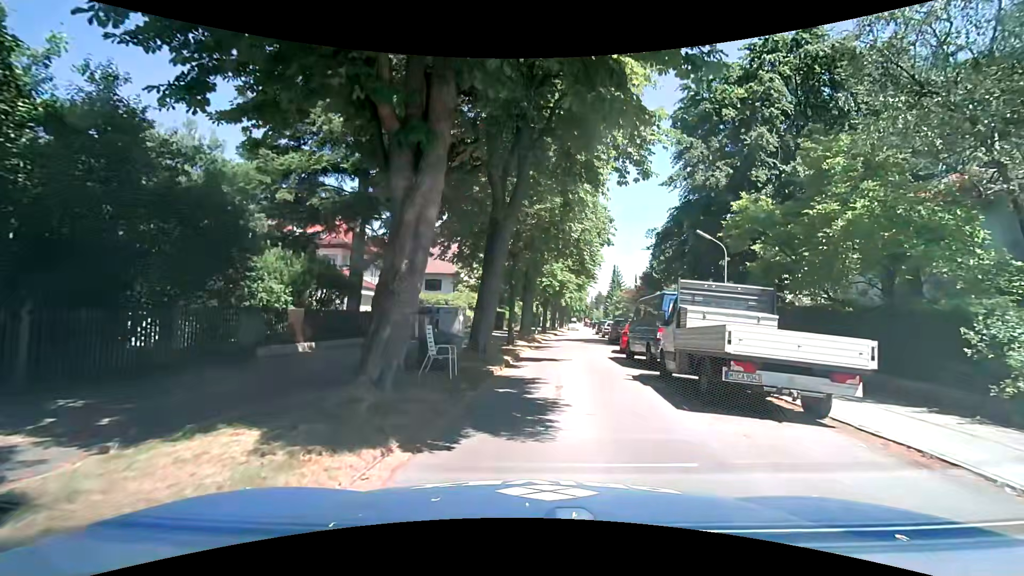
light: Day
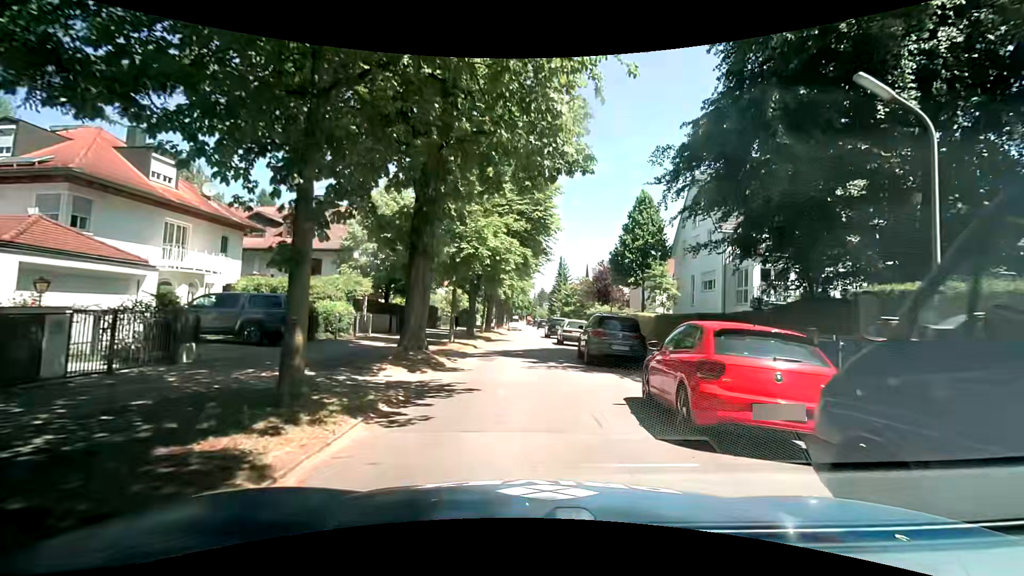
(+1.2, +16.3) m; +6°
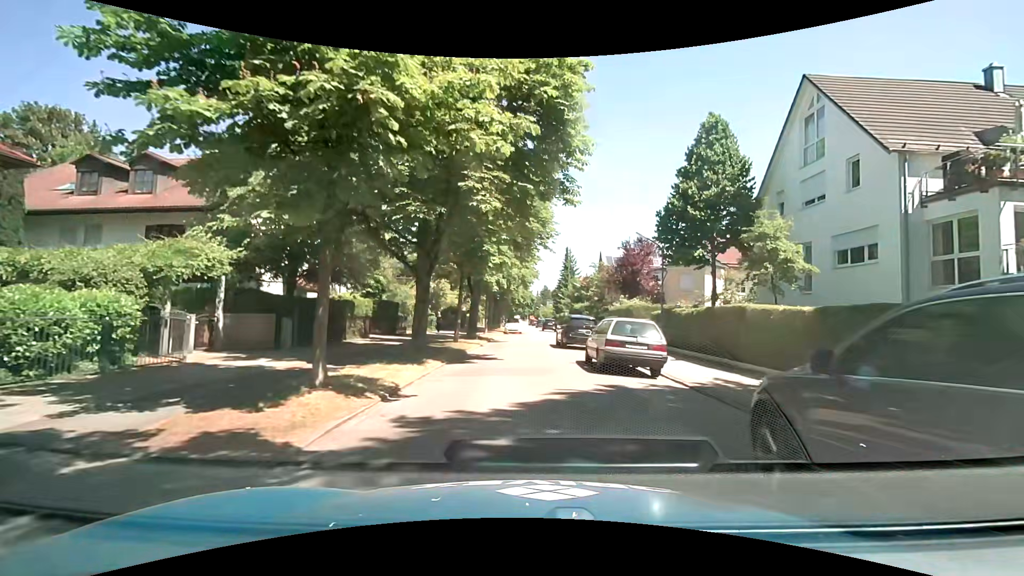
(+0.2, +14.7) m; 0°
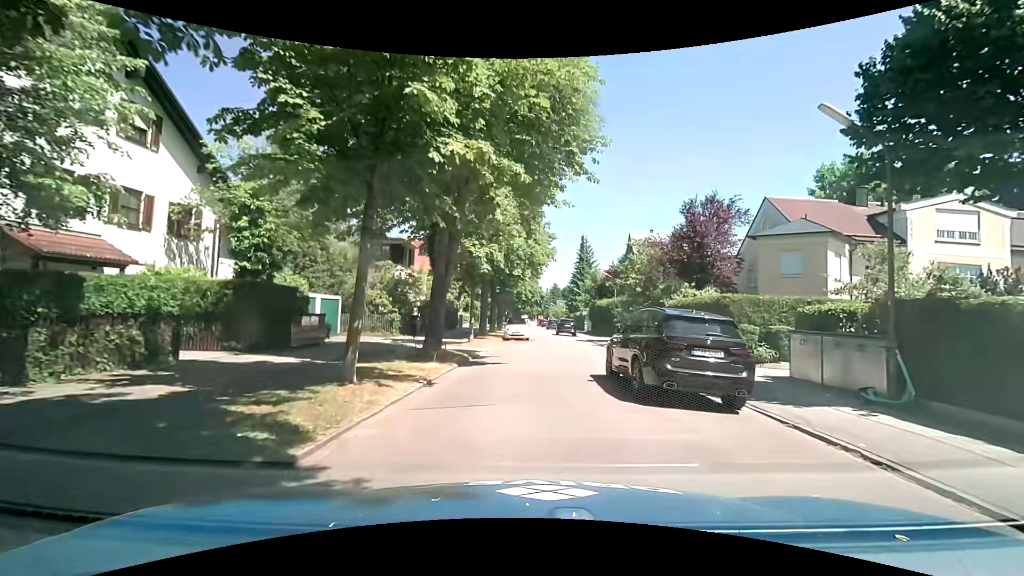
(-0.1, +15.3) m; 0°
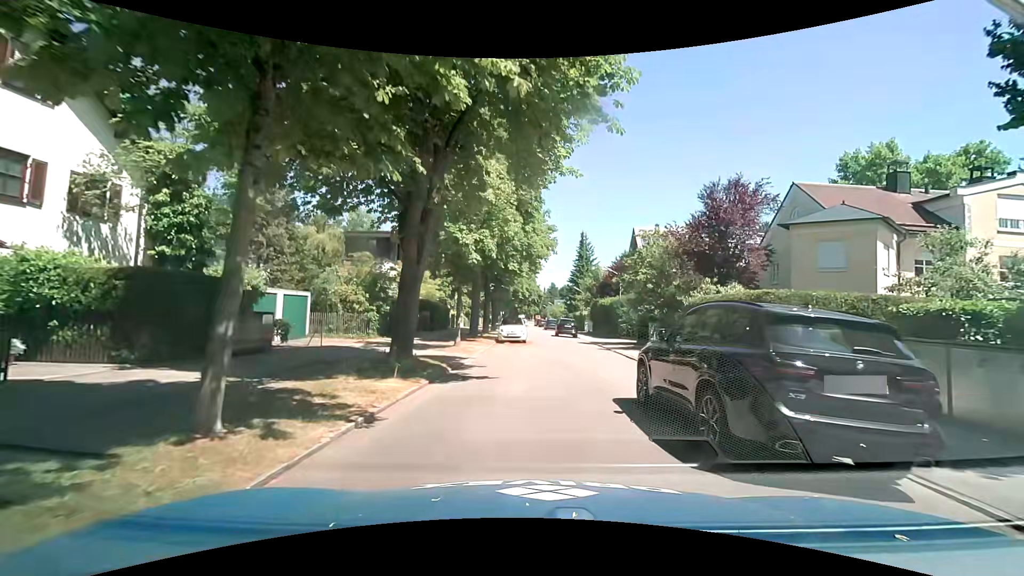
(0.0, +3.8) m; -1°
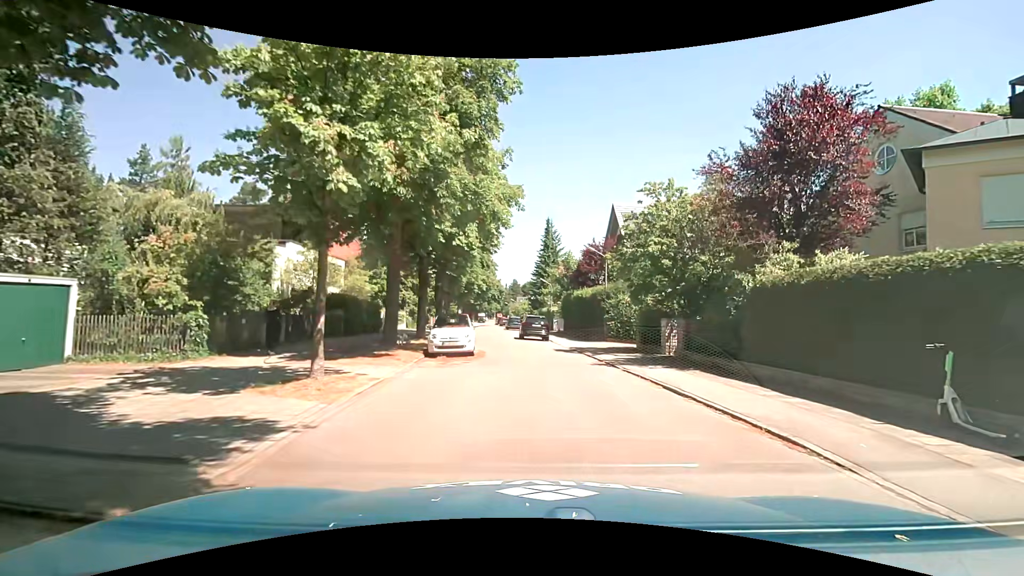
(+0.4, +10.7) m; +7°
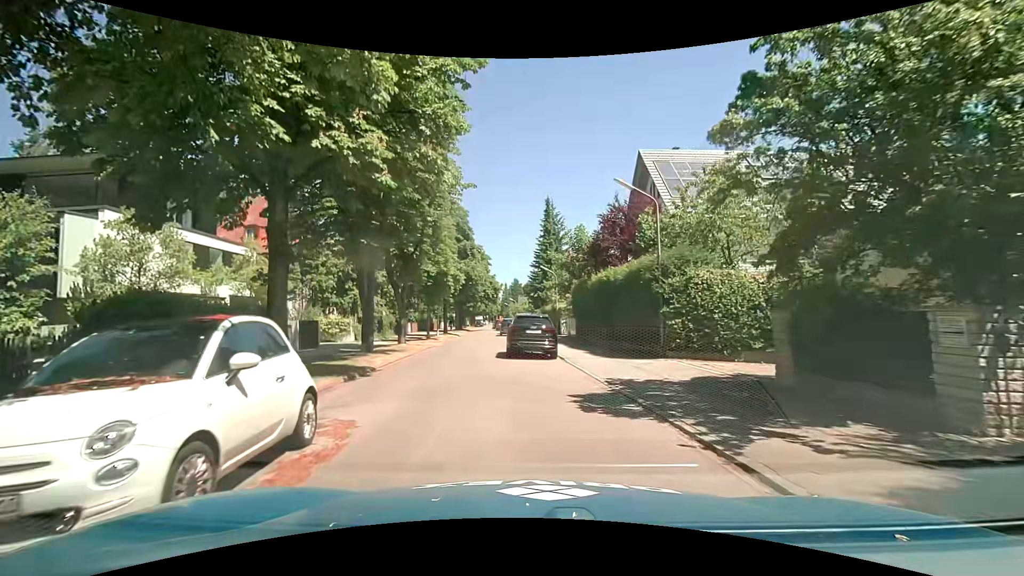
(-0.2, +14.1) m; -3°
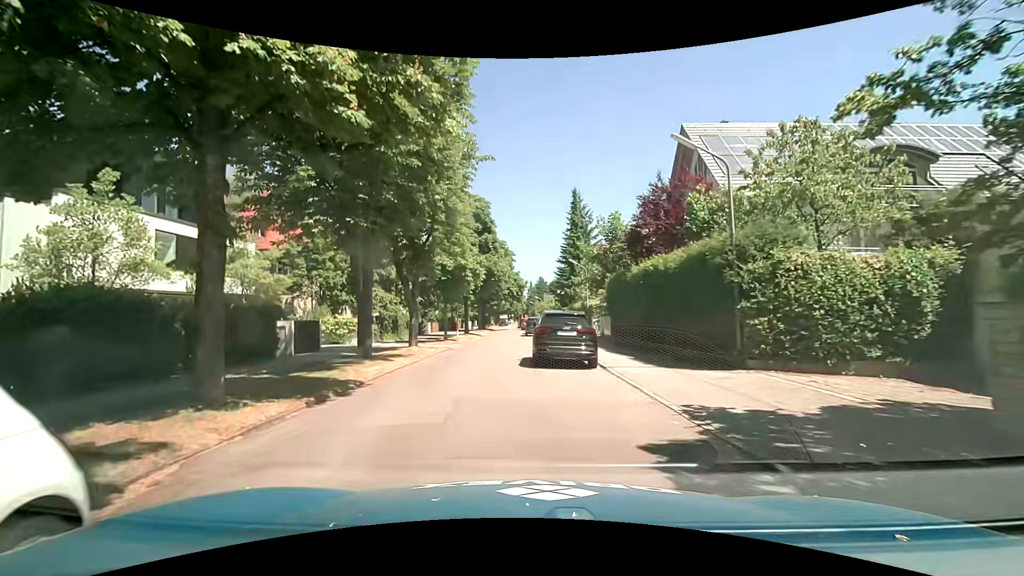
(-0.1, +3.7) m; -3°
(-1, +10) (-2, +20) (-2, +30) (-2, +40) (-2, +50) (-2, +60) (-3, +70) (-4, +80) (-4, +90) (-4, +100) m
